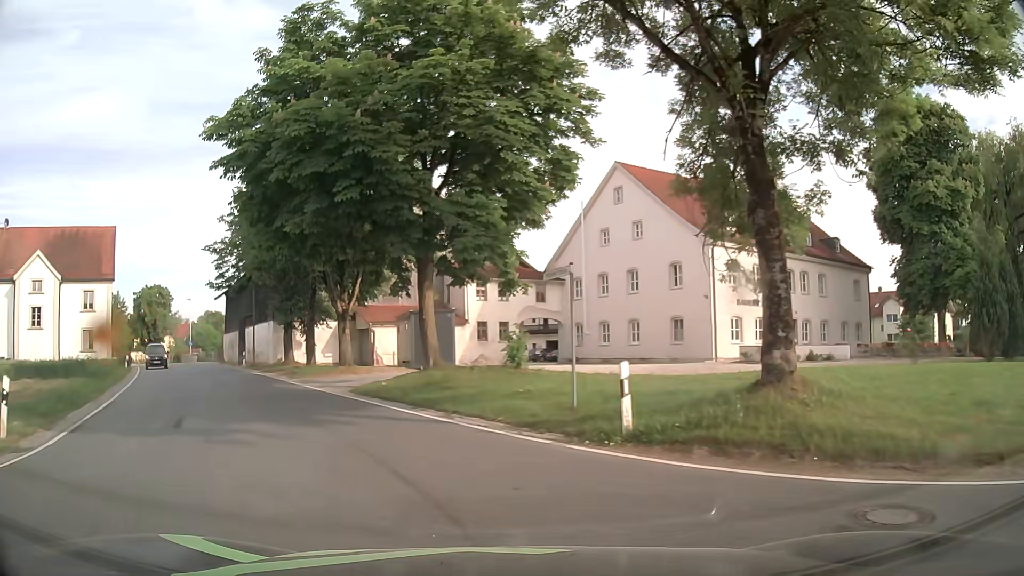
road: secondary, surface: asphalt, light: Day
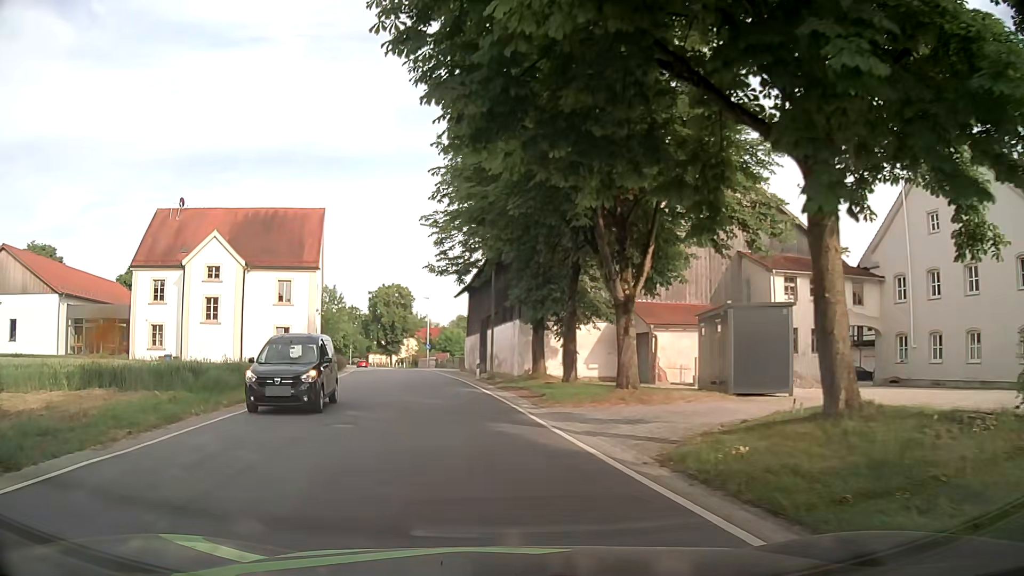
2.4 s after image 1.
(-2.9, +11.0) m; -24°
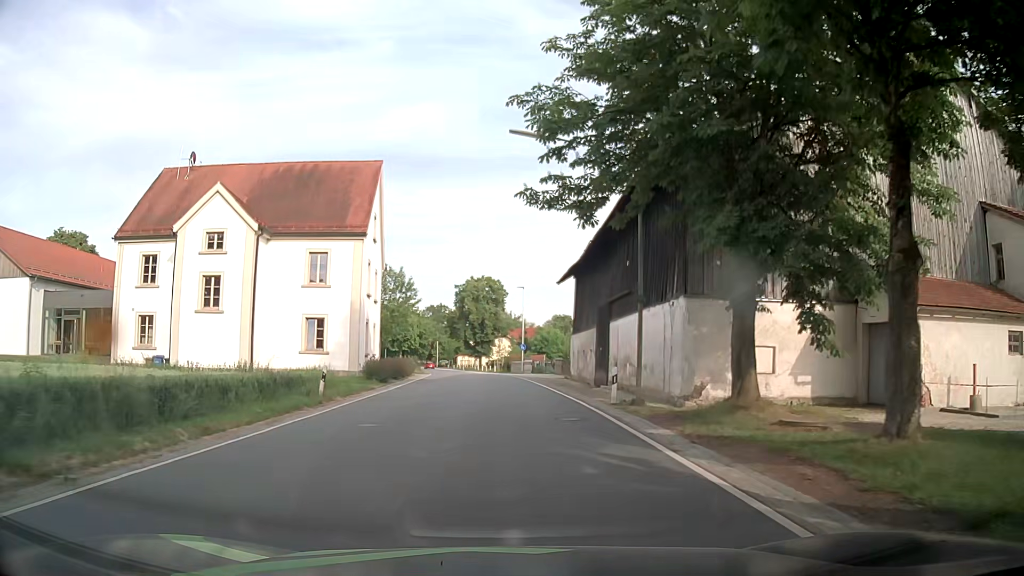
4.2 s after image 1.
(-1.5, +15.0) m; -7°
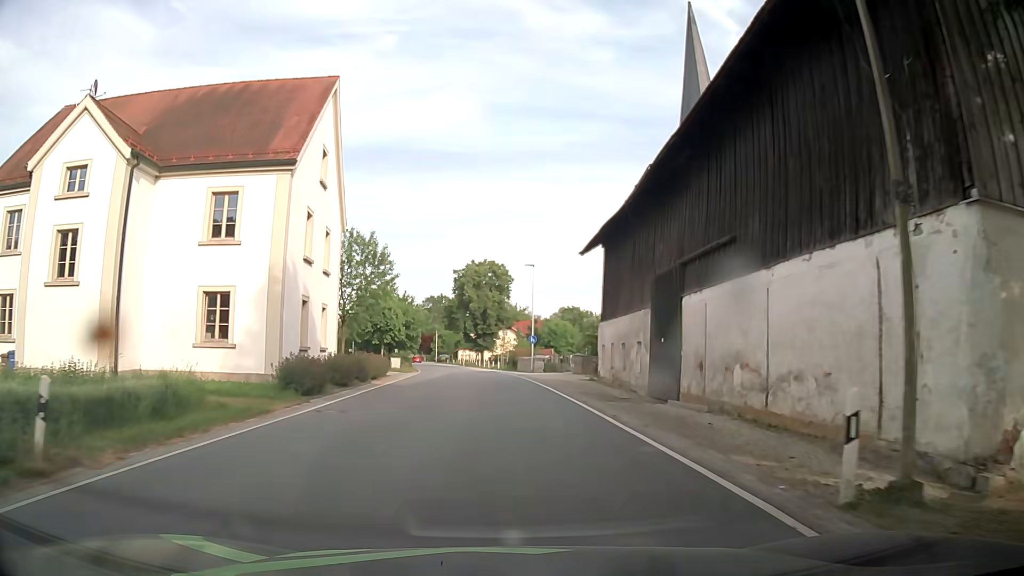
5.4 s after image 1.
(-0.1, +12.9) m; -1°
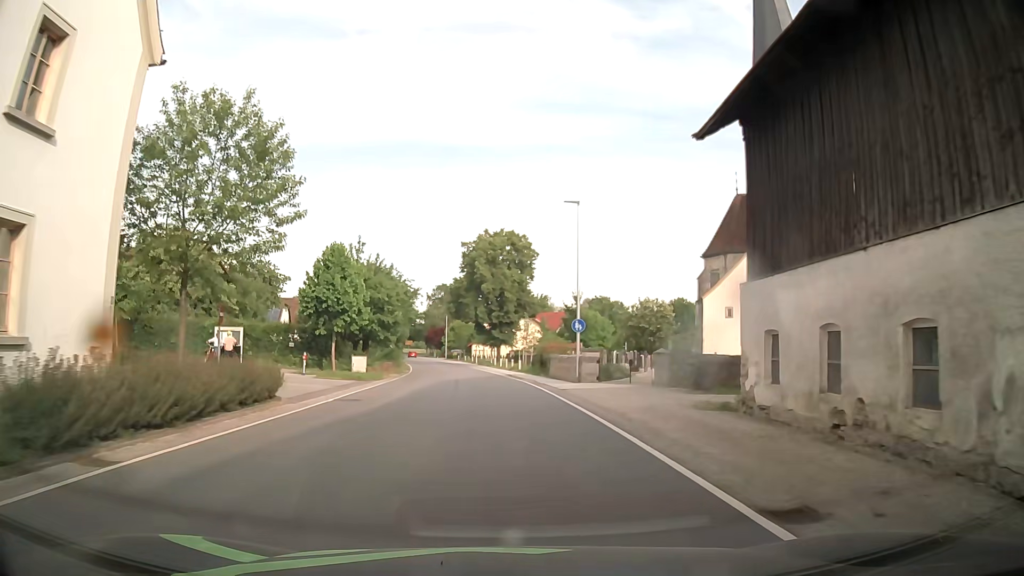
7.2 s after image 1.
(-0.3, +21.2) m; 0°
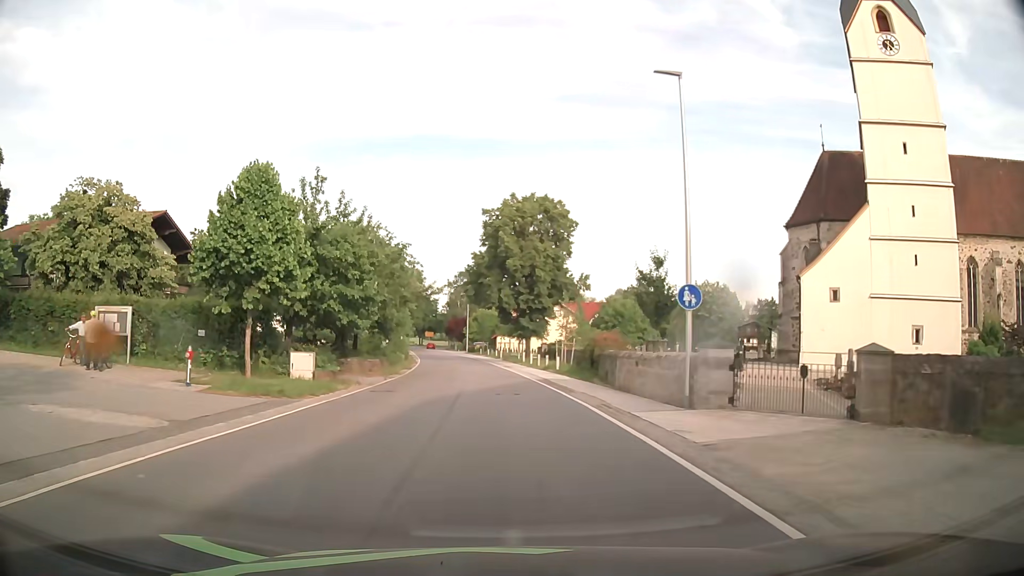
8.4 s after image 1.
(-0.6, +14.8) m; -4°
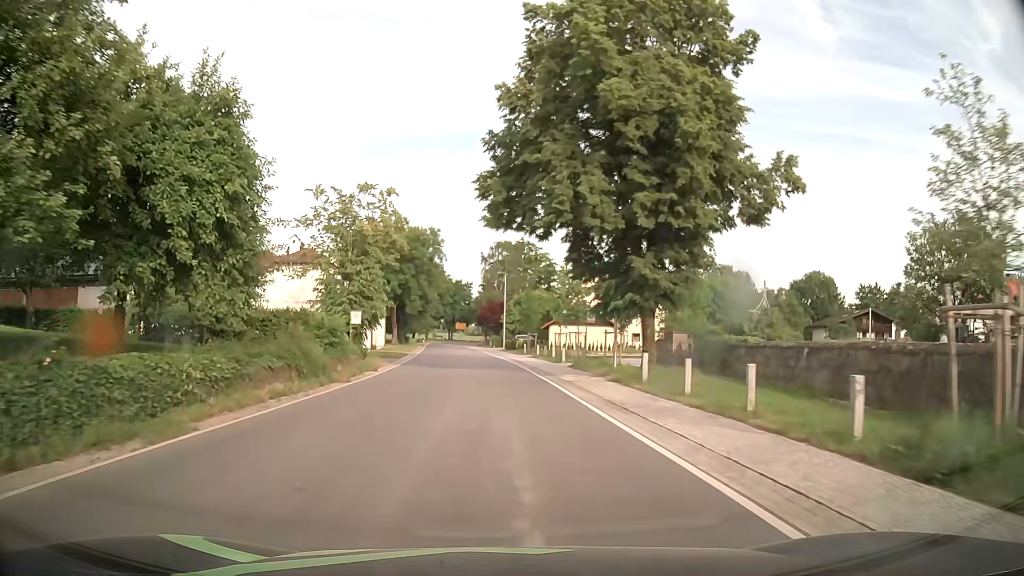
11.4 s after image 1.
(-1.3, +37.8) m; -4°
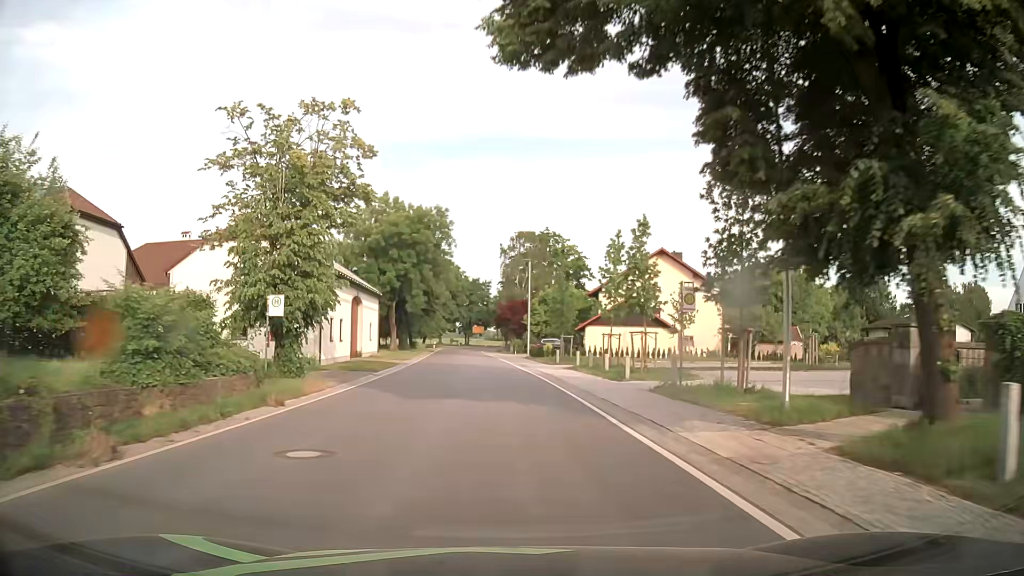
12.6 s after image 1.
(-0.3, +15.3) m; -2°
(0, +10) (0, +20) (-1, +30) (-2, +40) (-2, +50) (-3, +60) (-4, +70) (-5, +80) (-5, +90) (-5, +100) m
